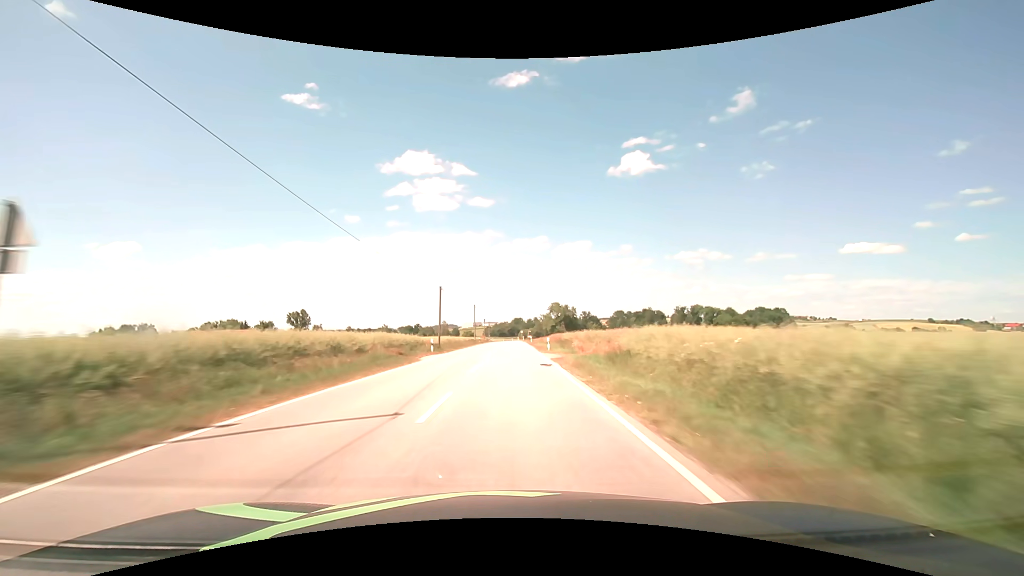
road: secondary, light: Day
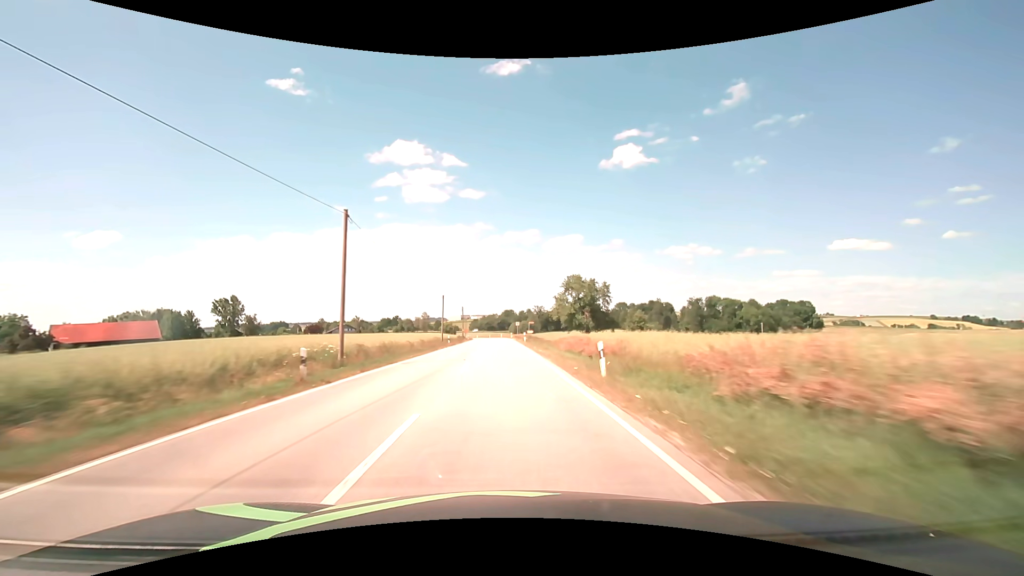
(+0.9, +63.4) m; +1°
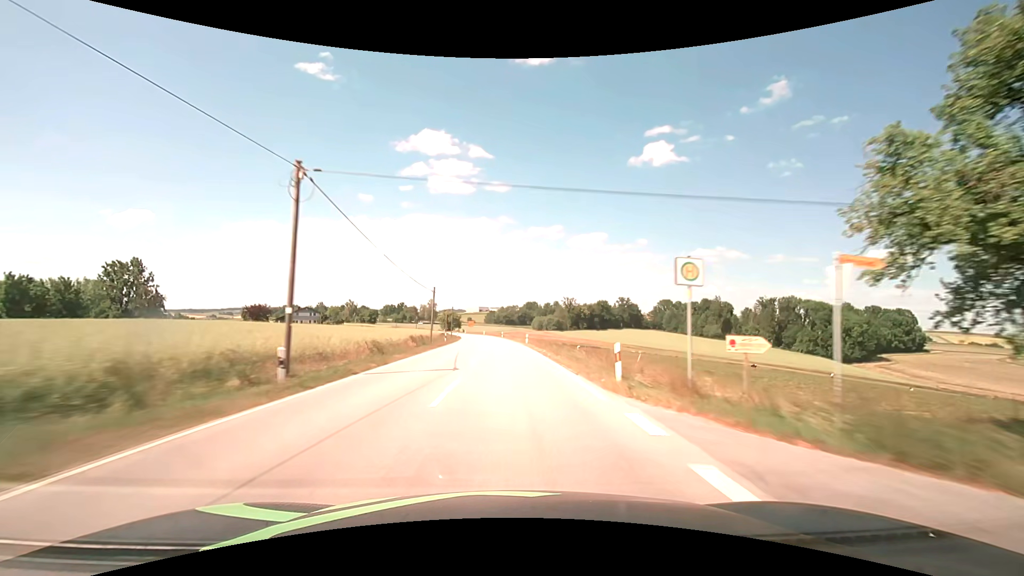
(-1.5, +79.4) m; -2°
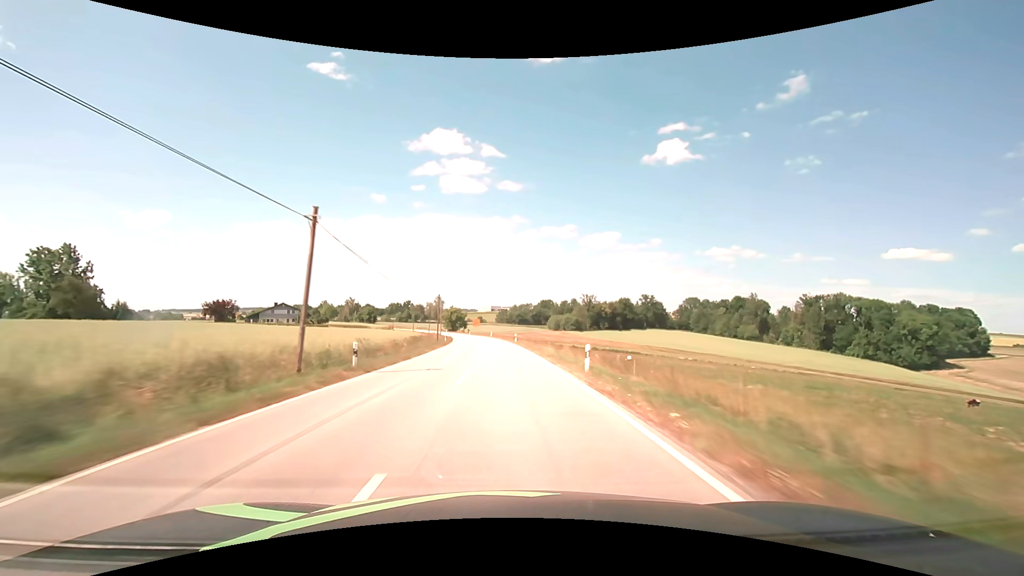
(-0.3, +31.8) m; -1°
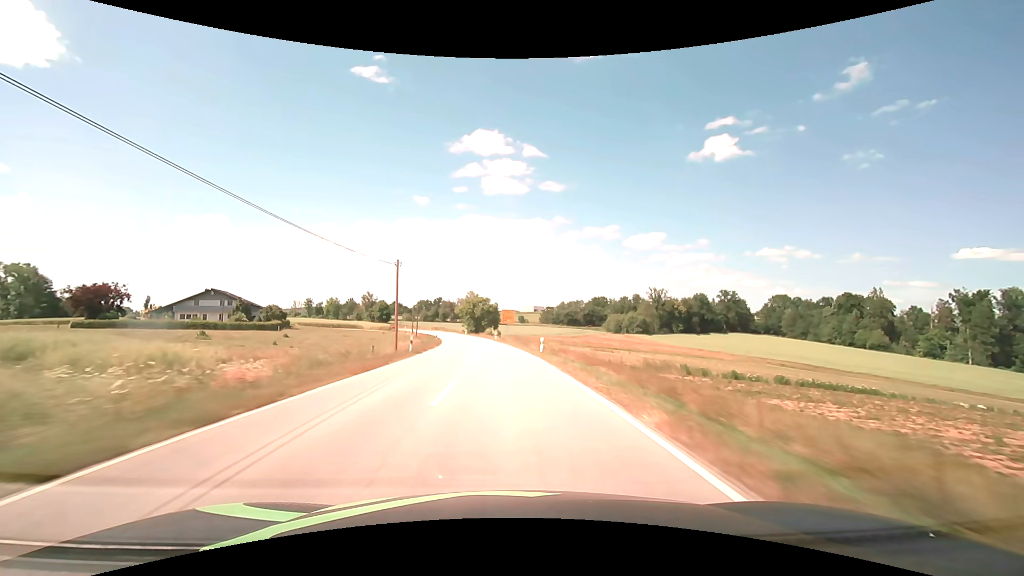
(-2.4, +63.4) m; -5°
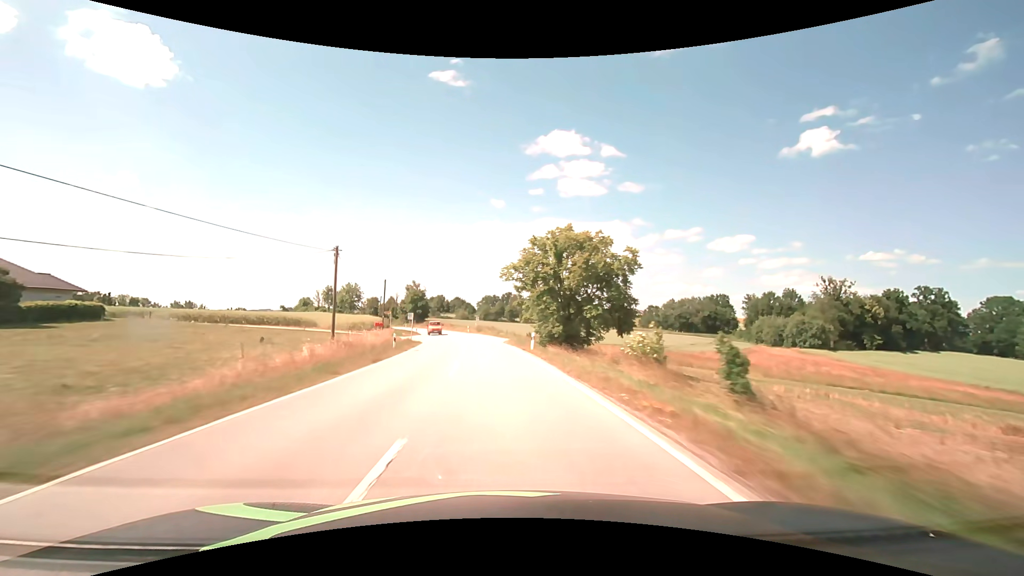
(-5.8, +78.8) m; -9°
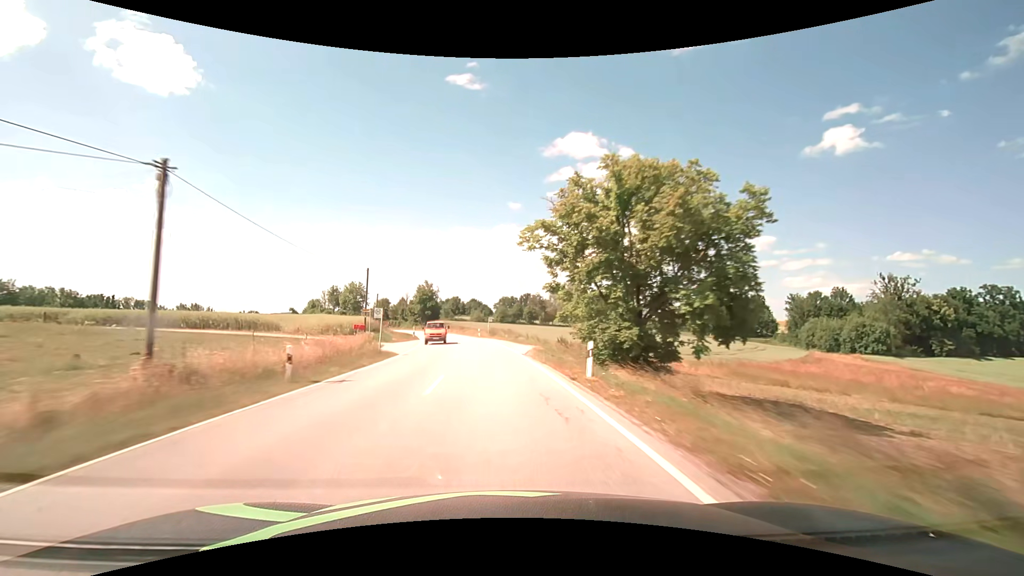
(-0.3, +15.8) m; -2°
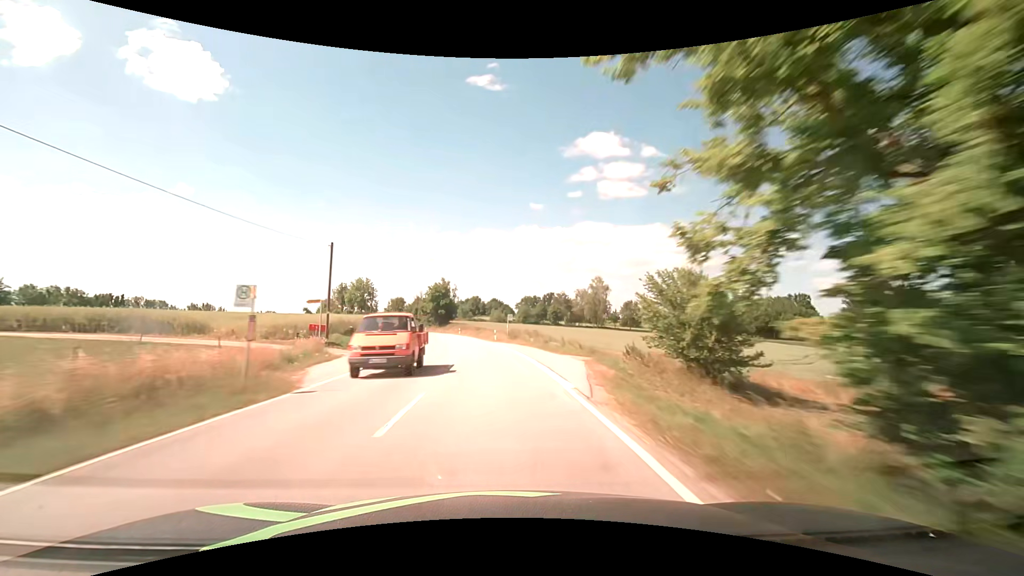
(-0.4, +15.8) m; -3°
(0, +10) (-1, +20) (-1, +30) (-2, +40) (-4, +50) (-5, +60) (-7, +69) (-10, +79) (-12, +89) (-15, +98) m
